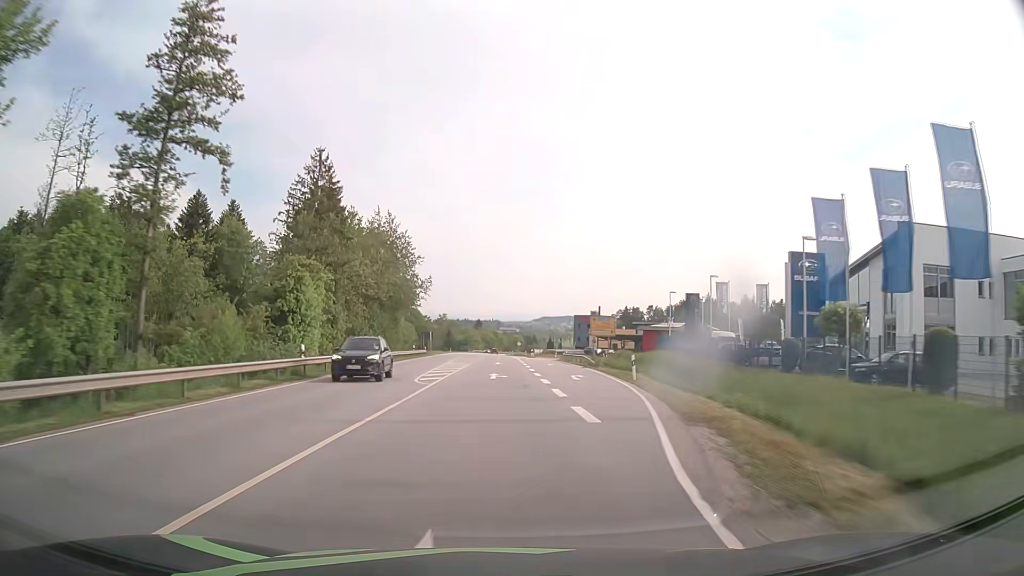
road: primary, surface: asphalt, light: Day
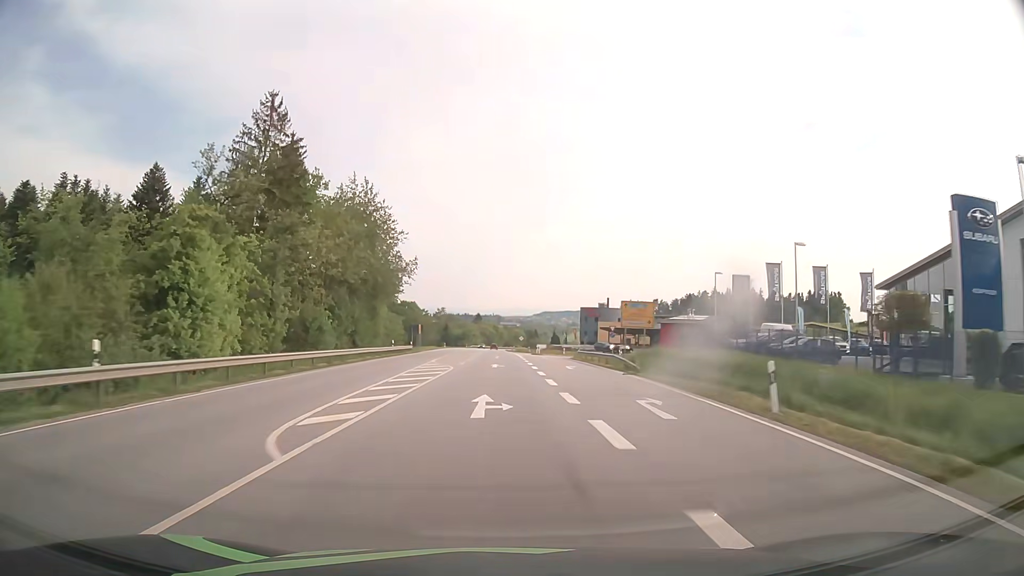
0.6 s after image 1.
(0.0, +15.4) m; 0°
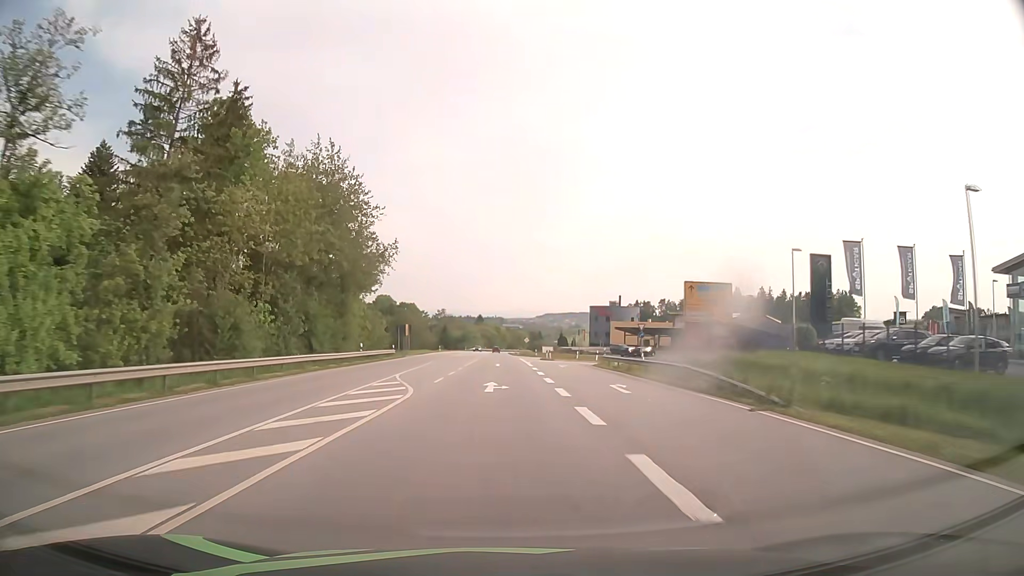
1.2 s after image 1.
(0.0, +15.3) m; 0°
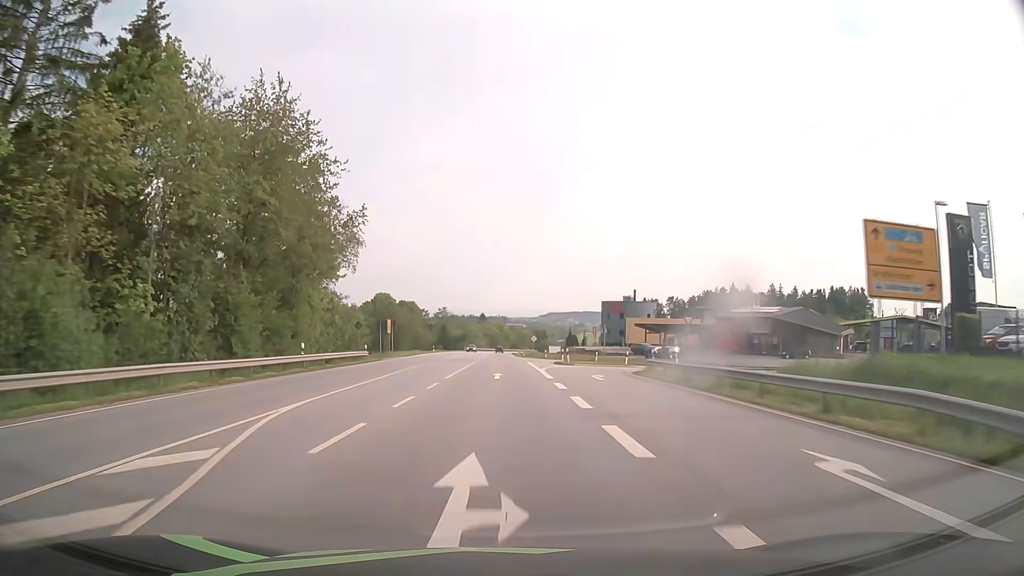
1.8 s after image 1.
(0.0, +15.3) m; 0°
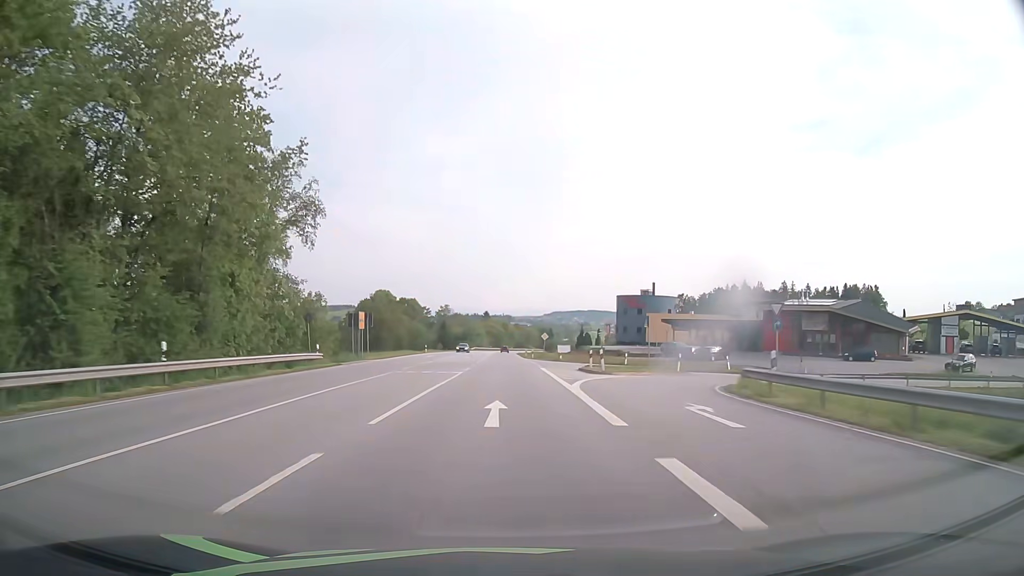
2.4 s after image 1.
(-0.1, +15.3) m; -1°
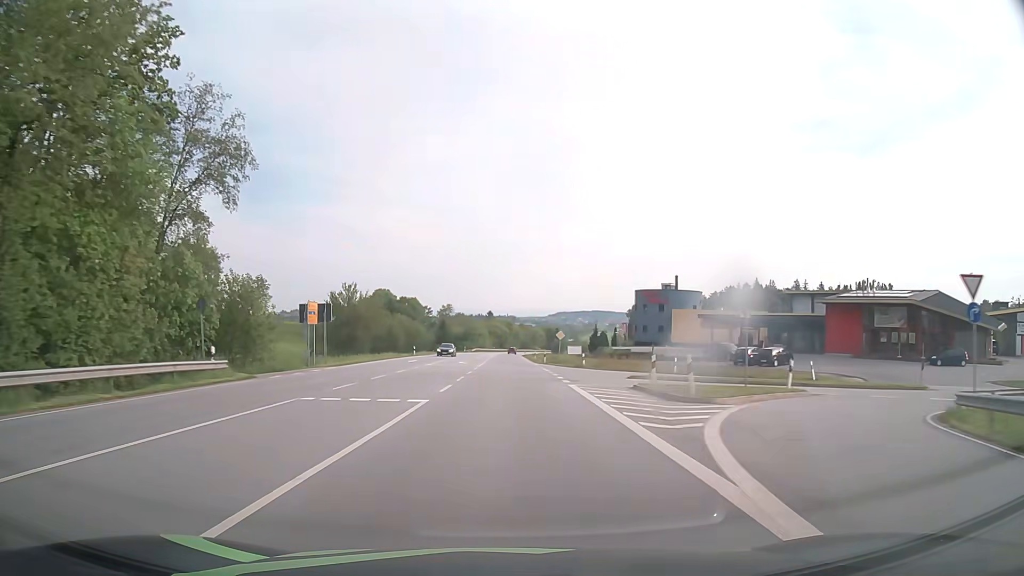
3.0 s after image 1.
(0.0, +15.3) m; 0°
